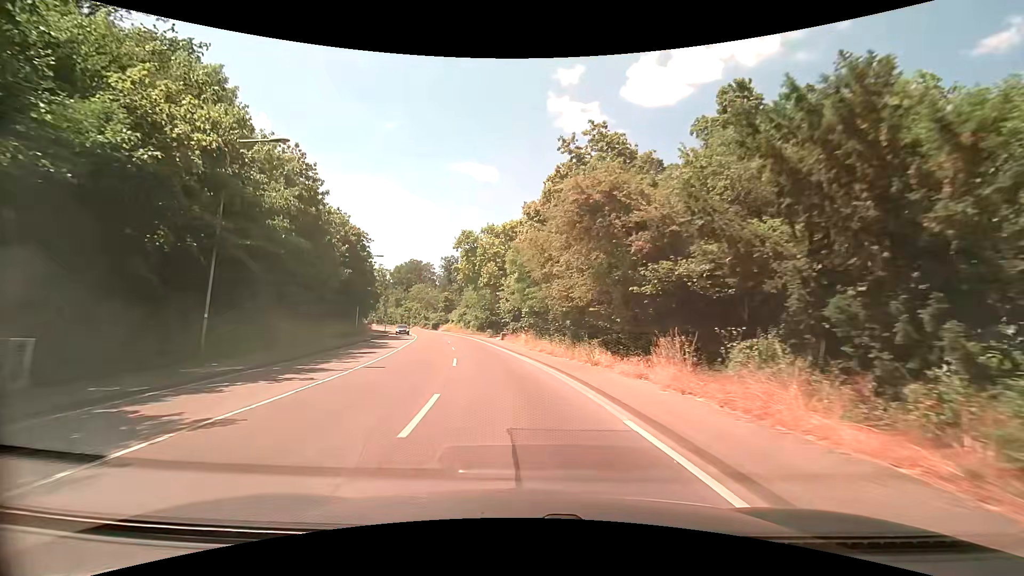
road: secondary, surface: asphalt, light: Day
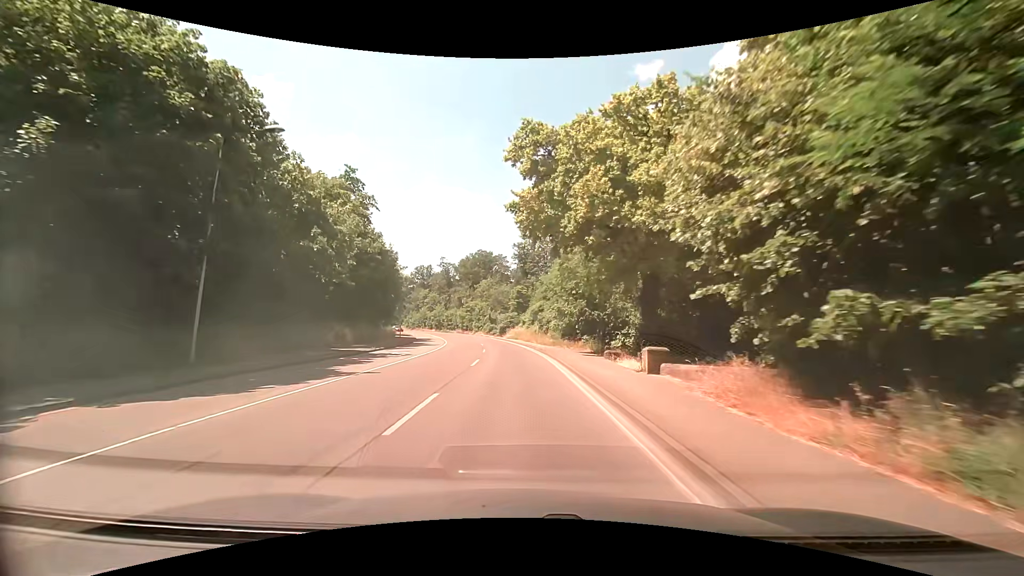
(-3.7, +36.6) m; -11°
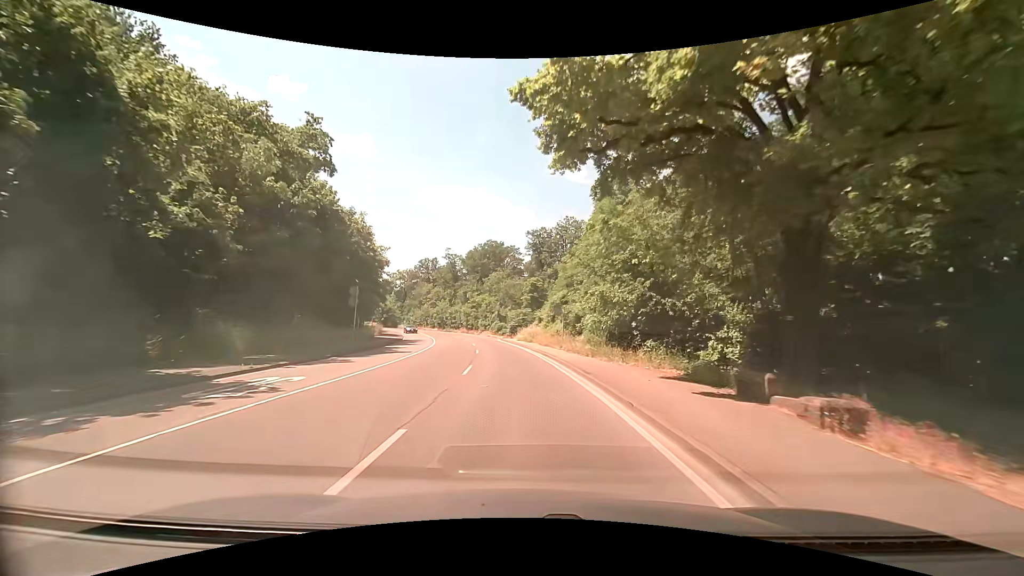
(-0.2, +15.9) m; -1°
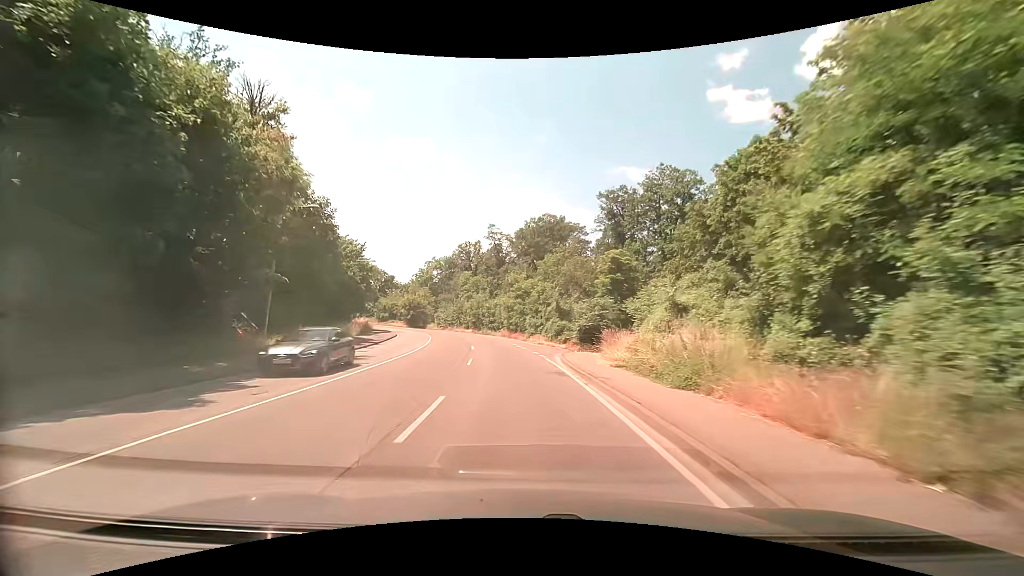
(-1.4, +33.1) m; -7°
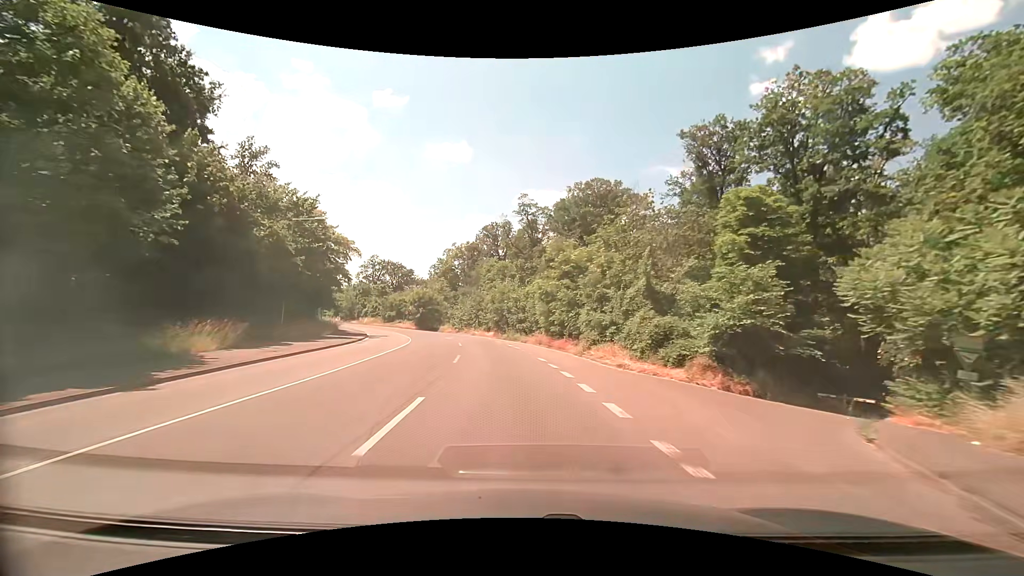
(-0.8, +24.8) m; -4°
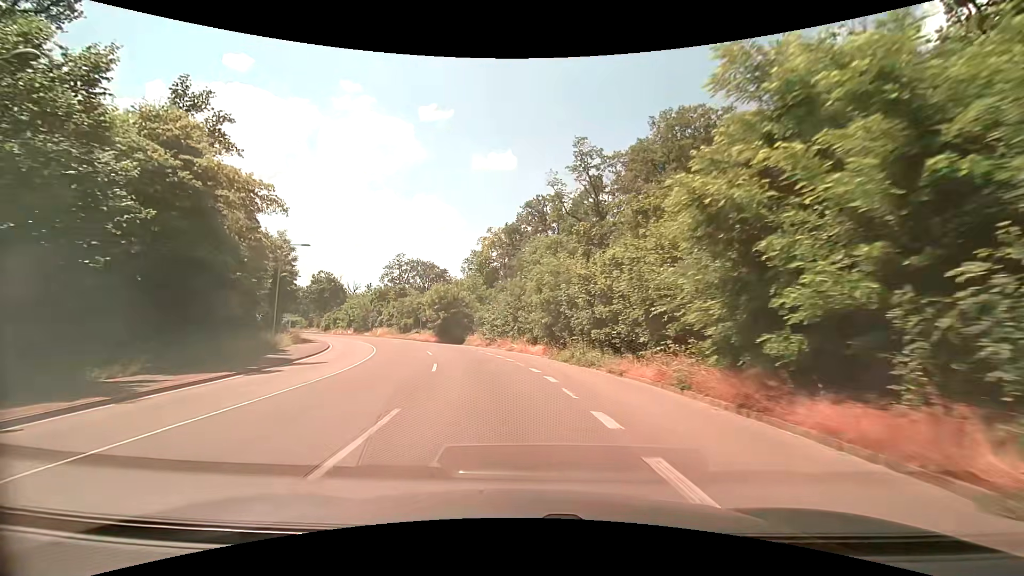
(-1.1, +25.0) m; -6°
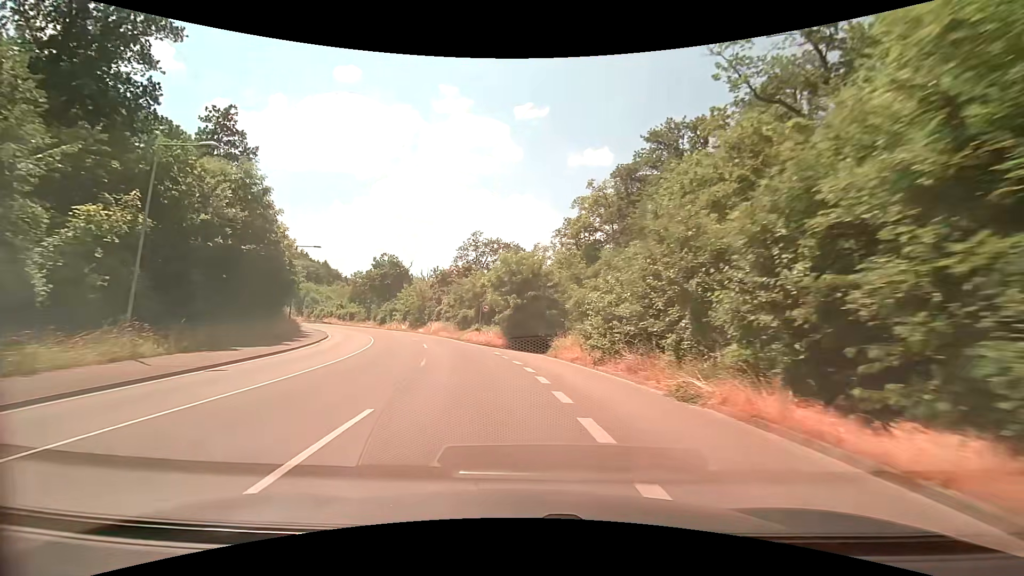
(-2.2, +24.9) m; -12°
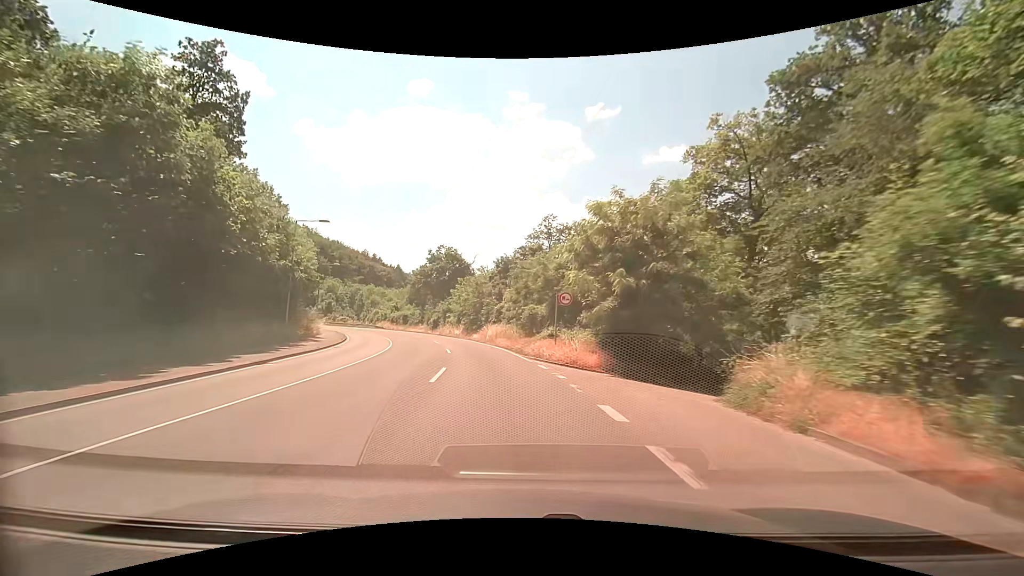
(-1.2, +16.4) m; -8°
(0, +10) (-2, +20) (-3, +30) (-6, +39) (-9, +49) (-13, +58) (-17, +67) (-23, +76) (-28, +84) (-34, +92) m
